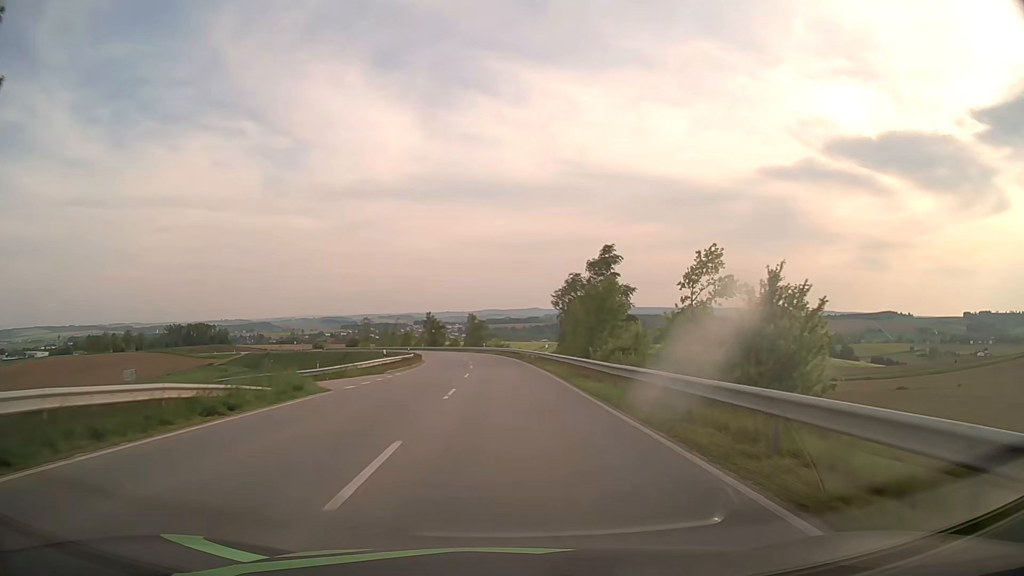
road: secondary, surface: asphalt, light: Day
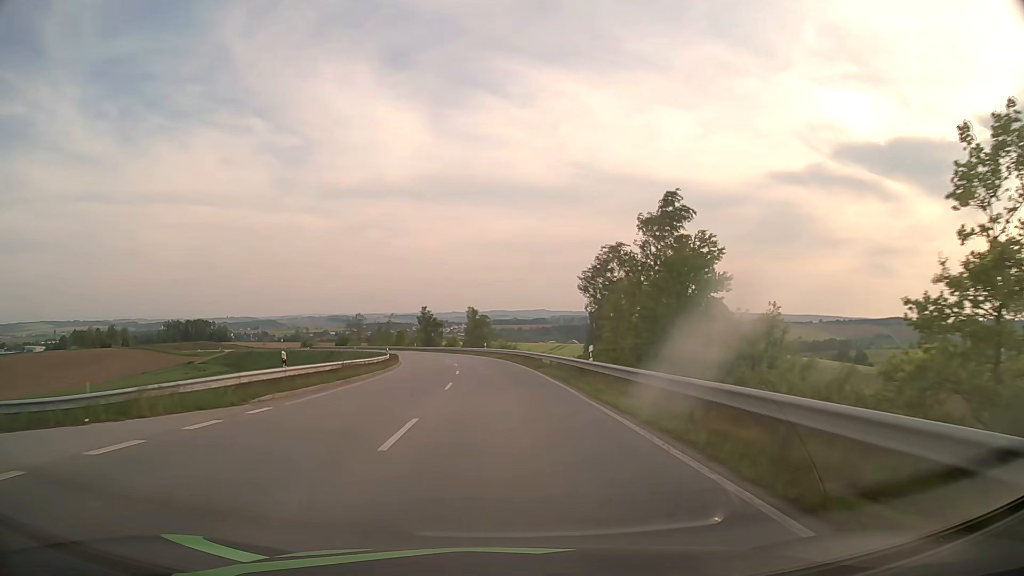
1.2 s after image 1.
(-0.1, +20.7) m; 0°
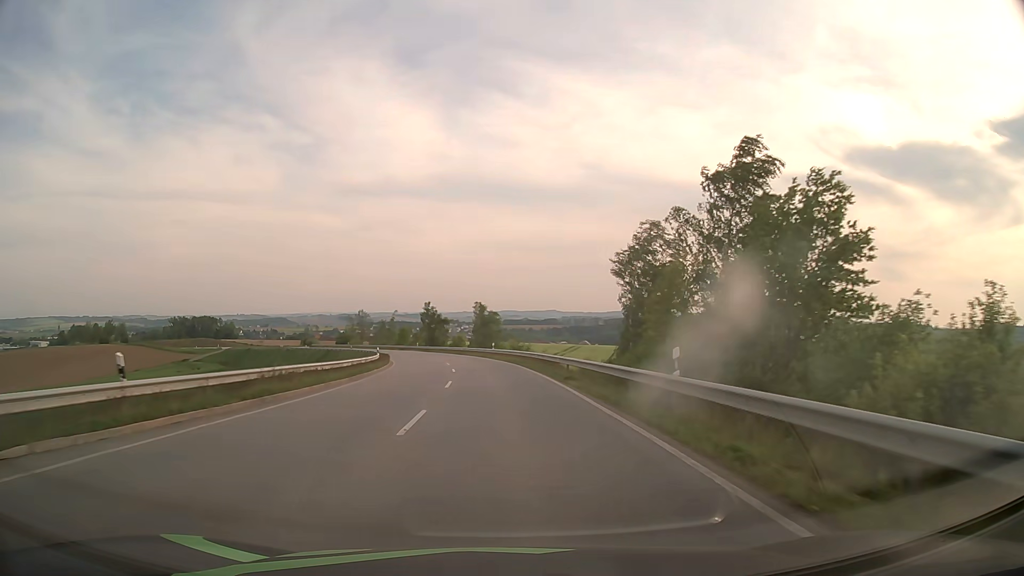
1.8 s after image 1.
(-0.1, +10.8) m; -1°
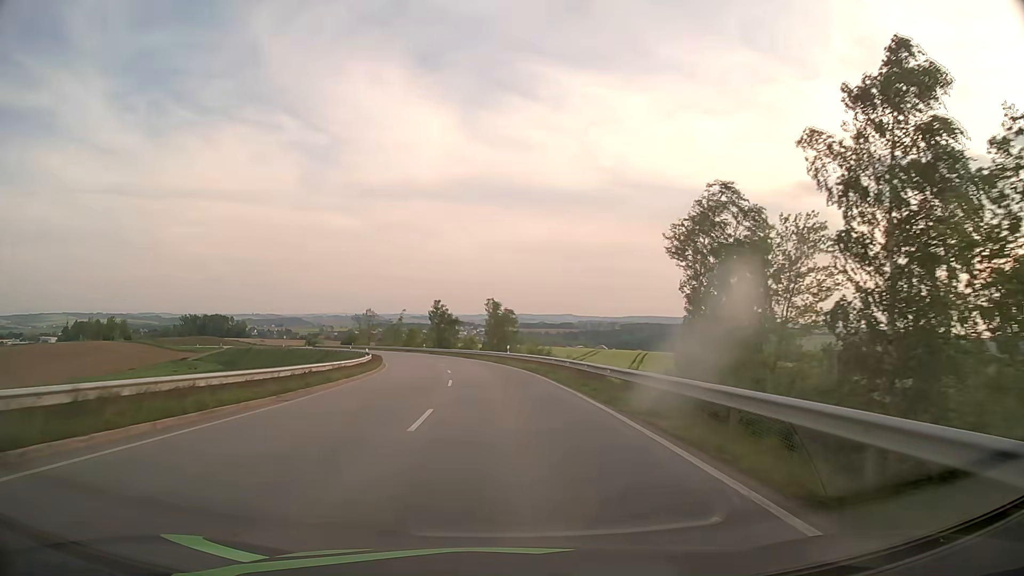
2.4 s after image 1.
(-0.1, +11.1) m; -1°
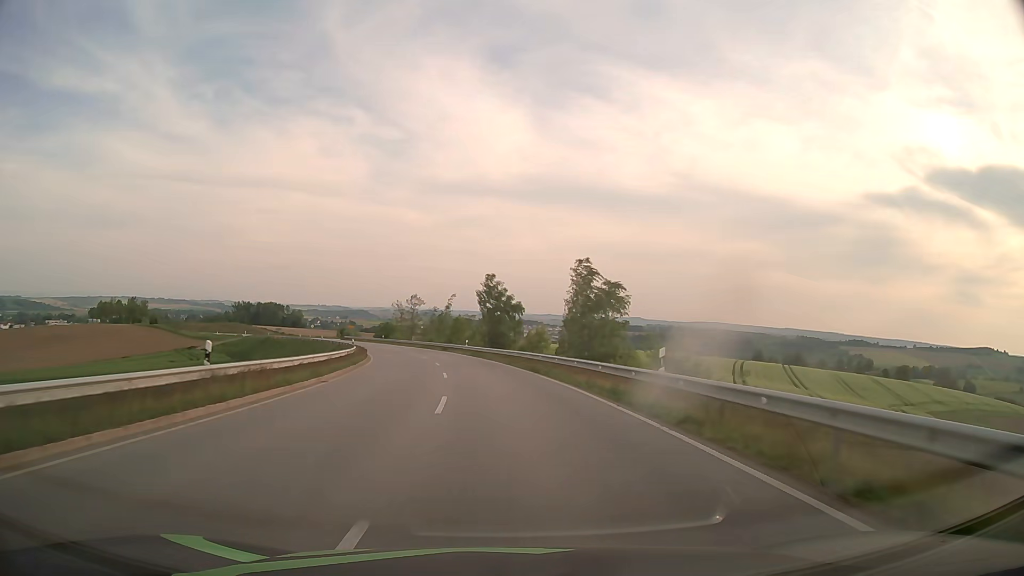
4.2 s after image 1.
(-1.7, +34.4) m; -6°
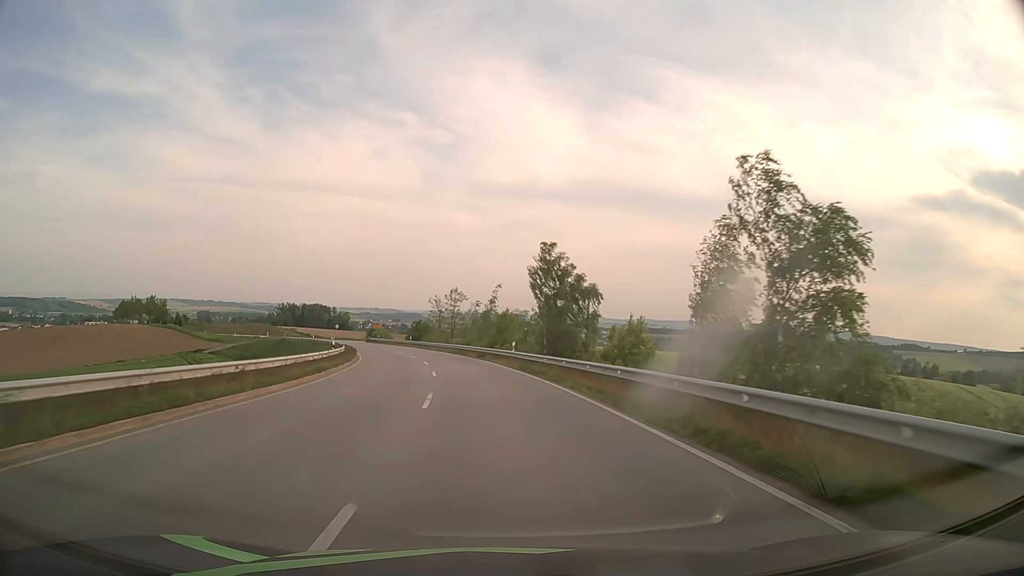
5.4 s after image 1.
(-0.8, +23.7) m; -4°
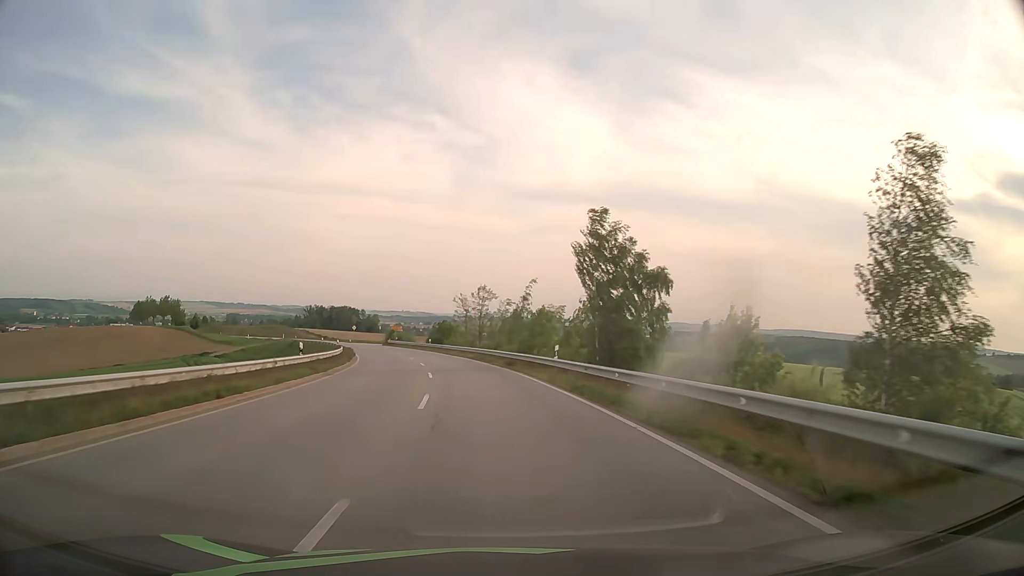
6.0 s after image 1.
(-0.3, +12.0) m; -3°
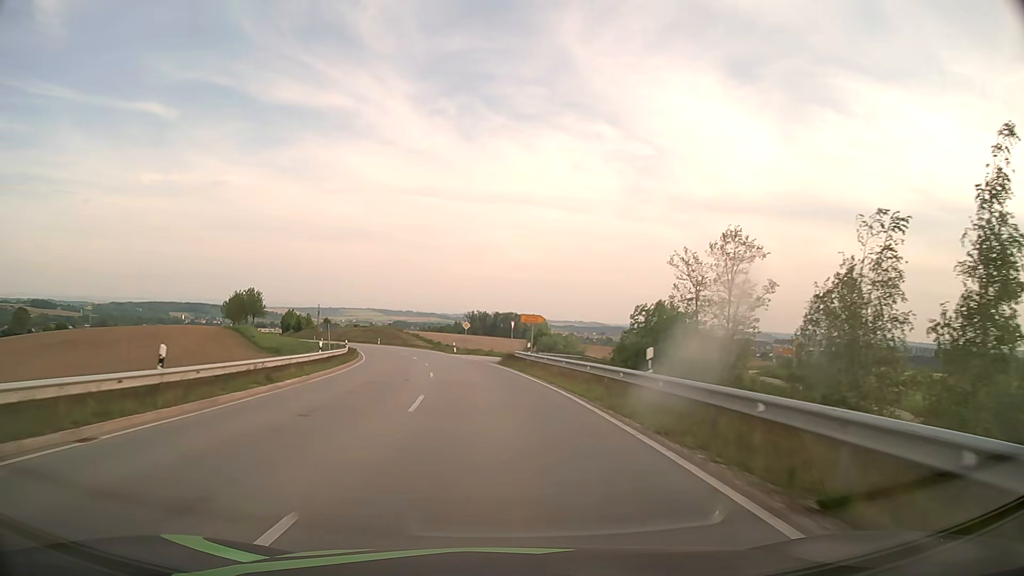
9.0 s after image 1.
(-7.6, +60.2) m; -15°
(0, +10) (-1, +20) (-2, +30) (-3, +40) (-5, +50) (-7, +59) (-10, +69) (-12, +79) (-16, +88) (-19, +98) m
